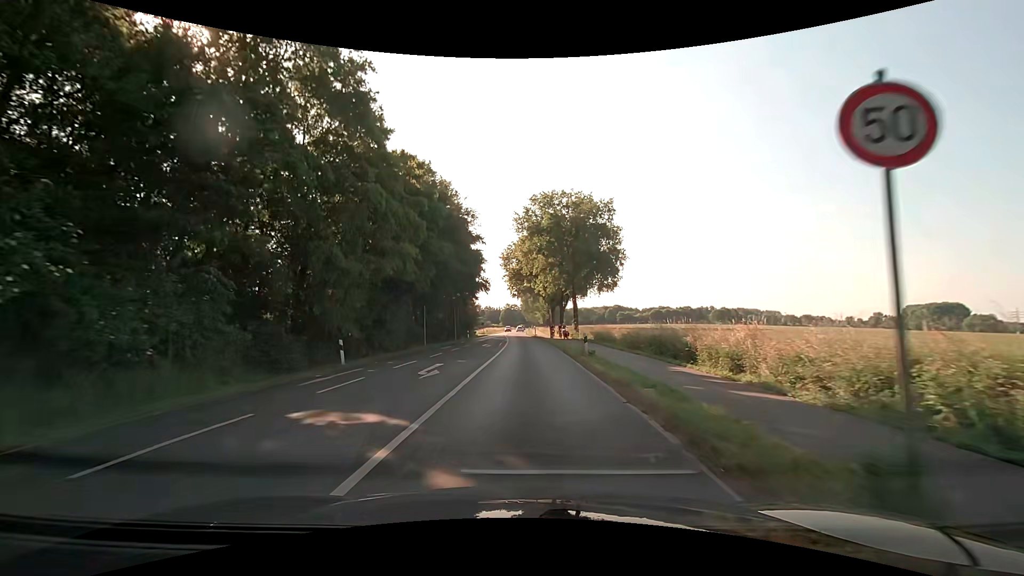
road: secondary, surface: asphalt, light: Day
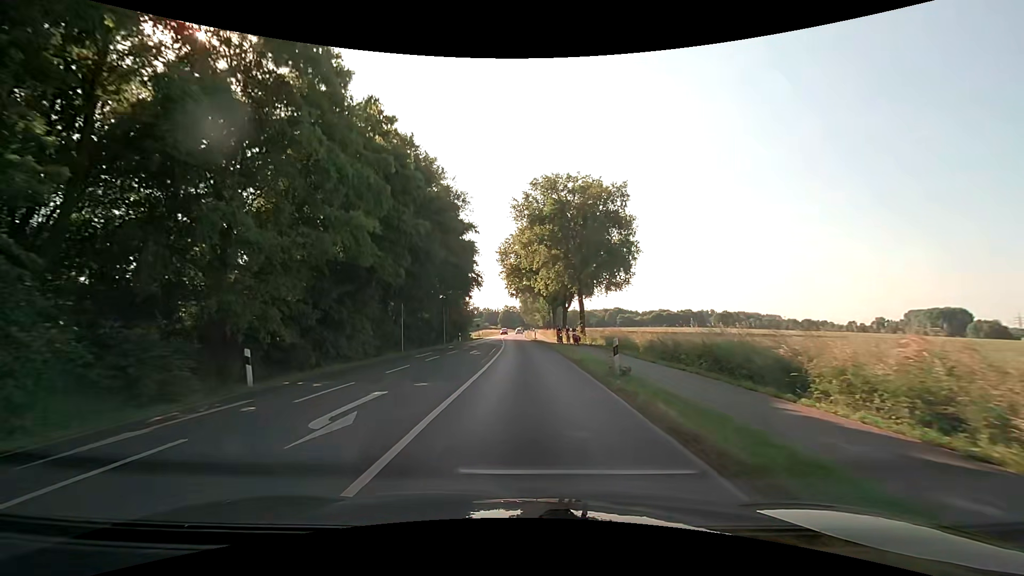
(0.0, +7.2) m; 0°
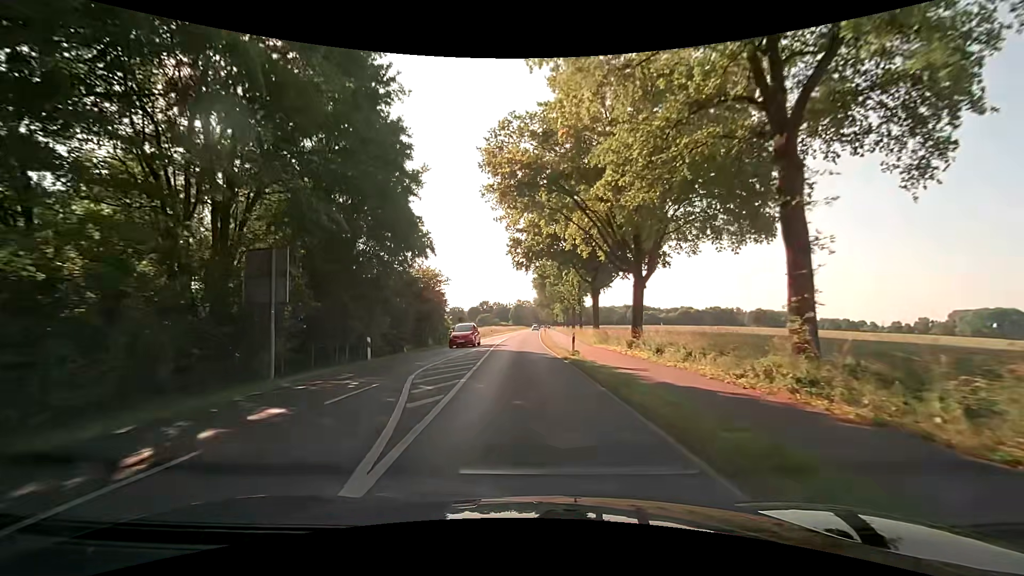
(-0.2, +37.3) m; -1°
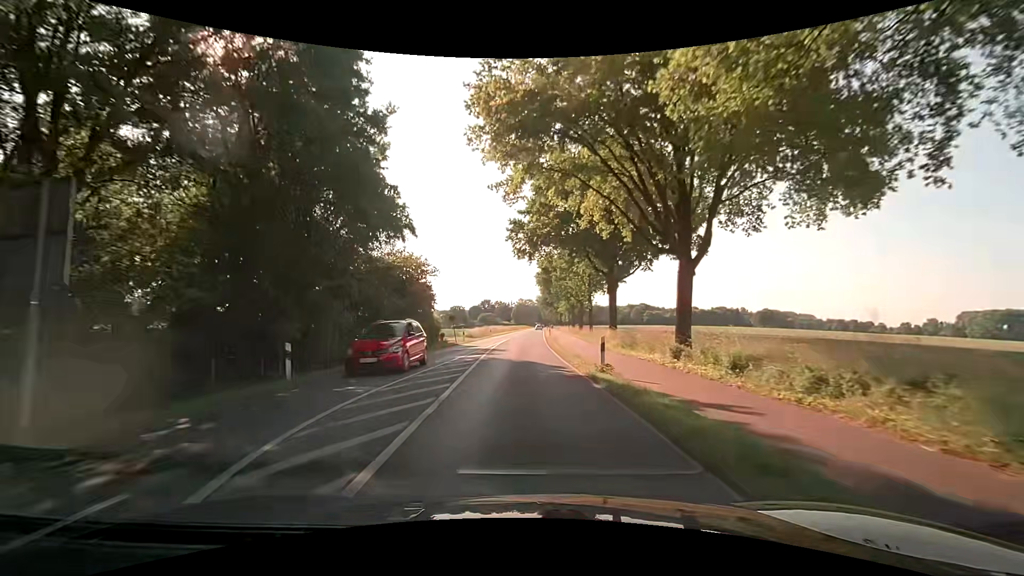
(-0.1, +7.6) m; -1°
(0, +10) (0, +20) (0, +30) (0, +40) (0, +50) (+1, +60) (+1, +70) (+1, +80) (+2, +90) (+2, +100) m
